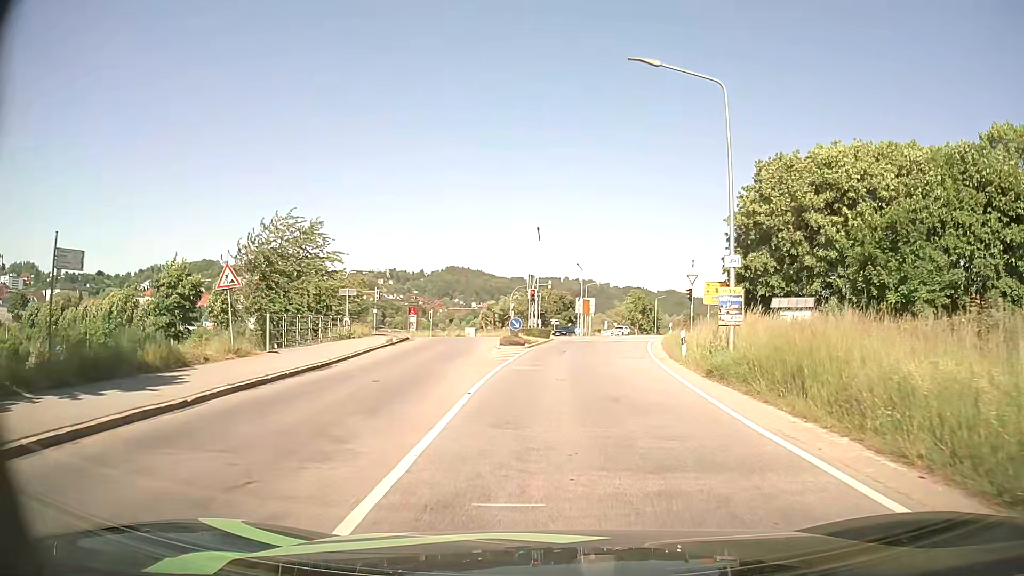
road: secondary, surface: asphalt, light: Day
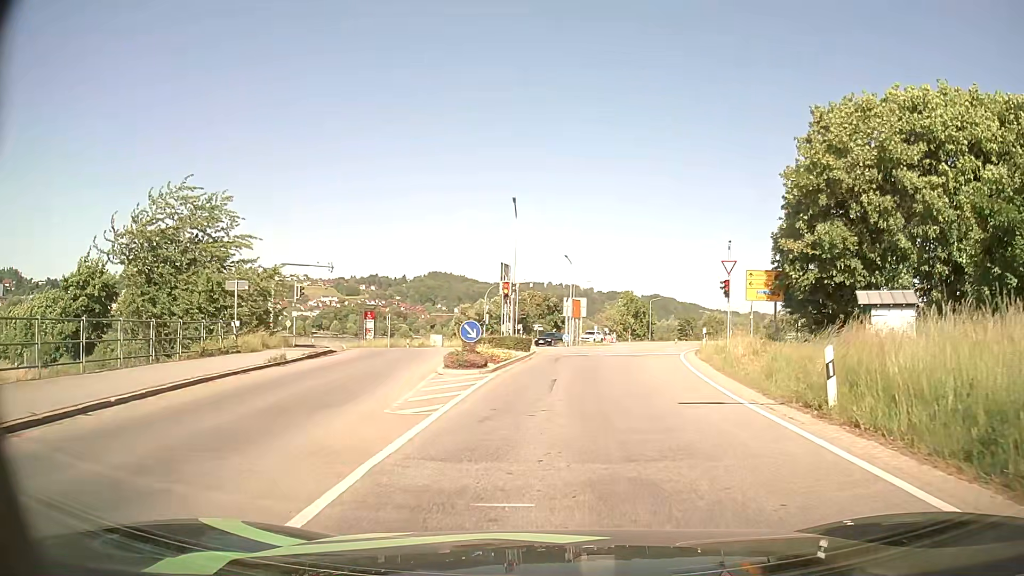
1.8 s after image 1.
(+0.1, +13.0) m; +1°
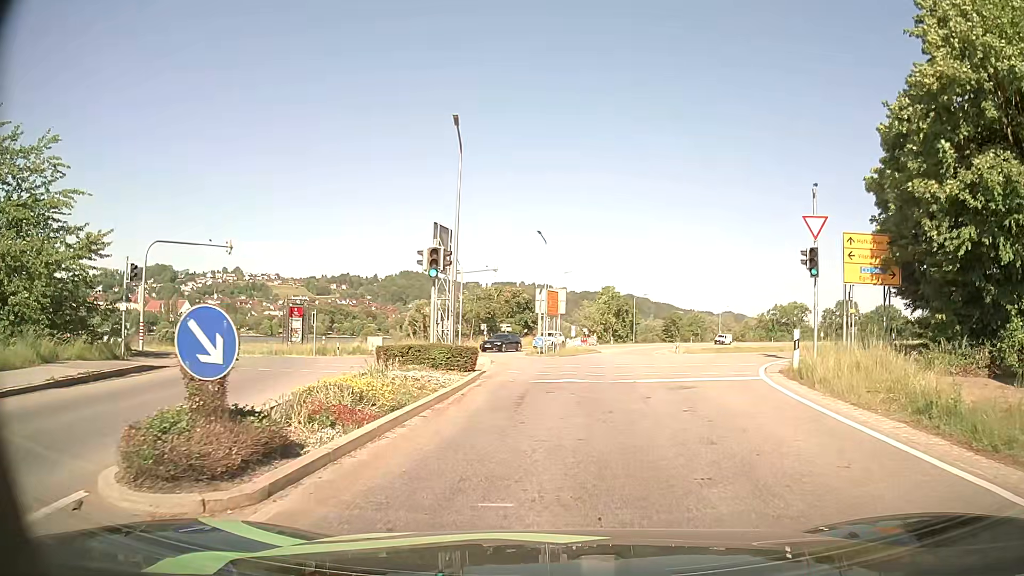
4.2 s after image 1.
(+0.2, +13.8) m; +2°
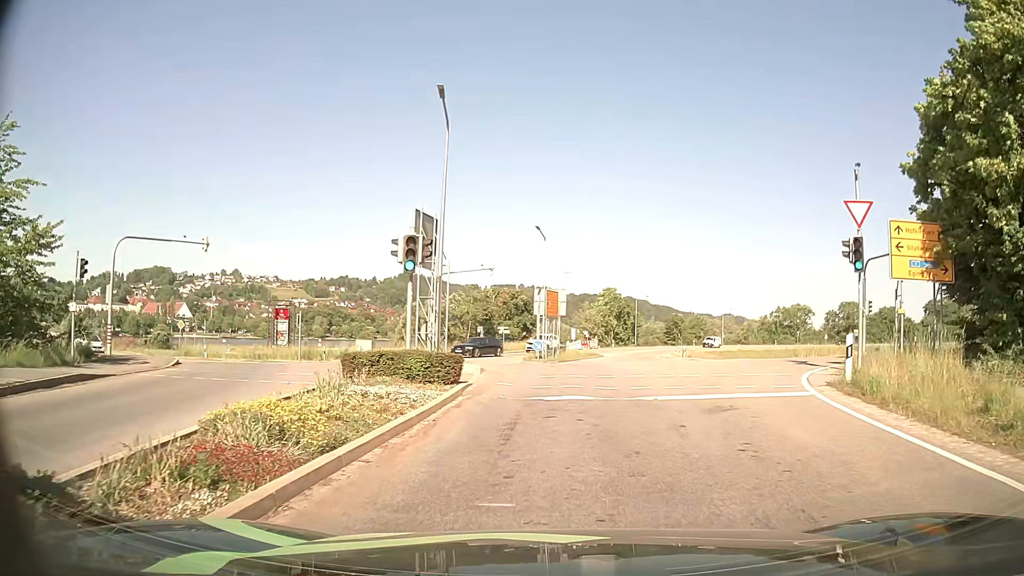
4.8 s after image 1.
(0.0, +3.0) m; +1°
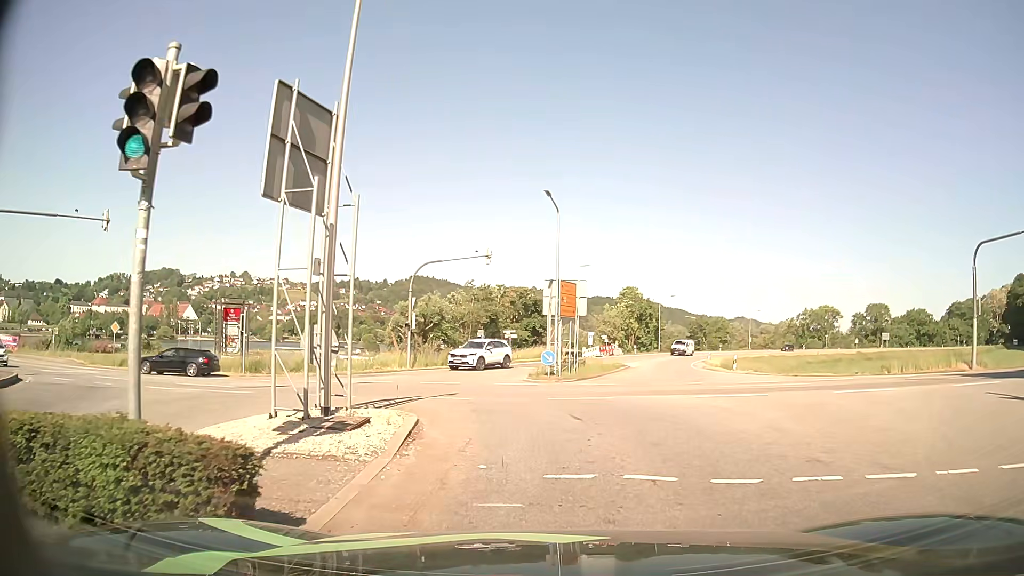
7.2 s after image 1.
(-0.1, +10.9) m; -1°
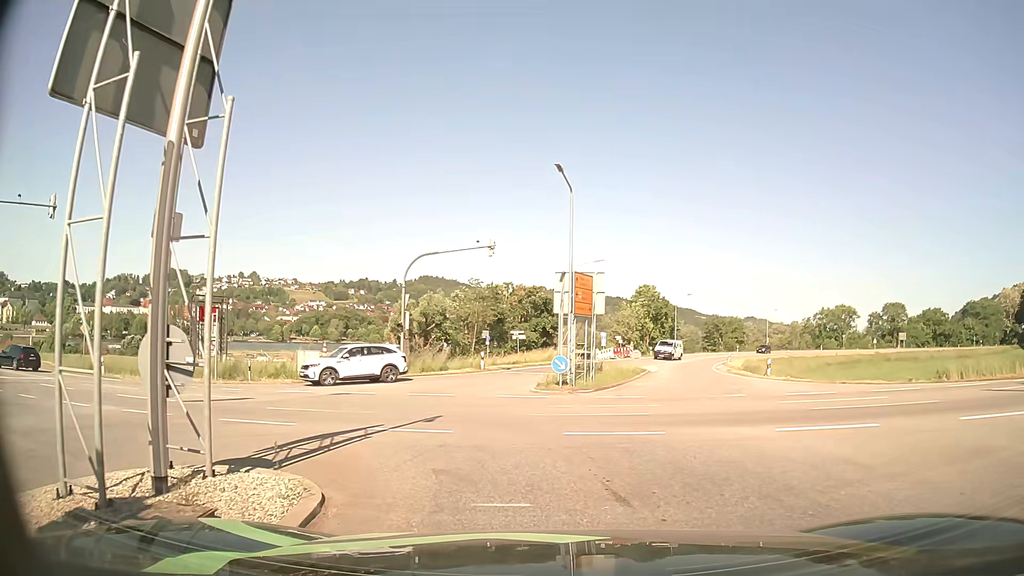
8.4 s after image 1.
(-0.1, +4.5) m; -1°
